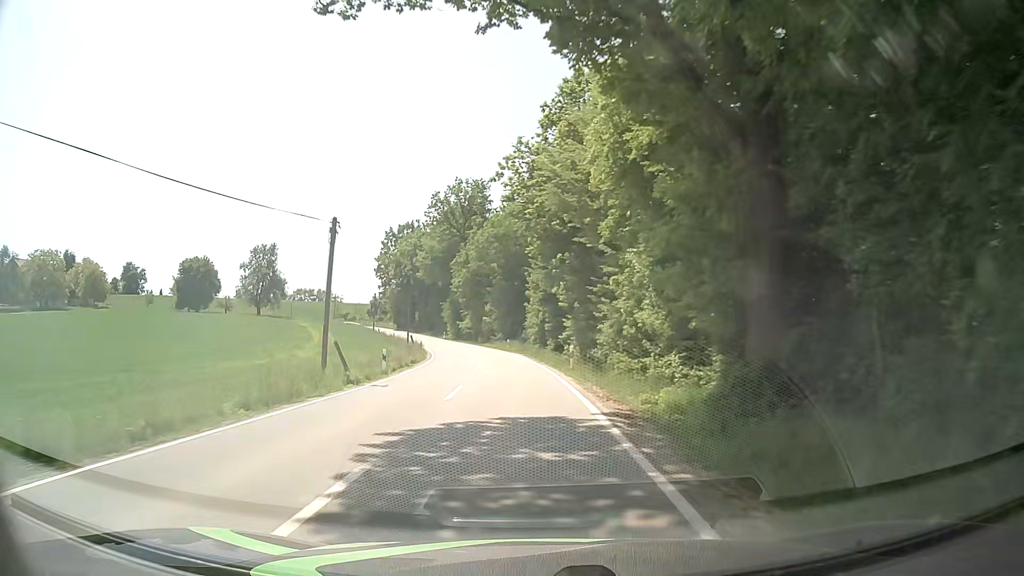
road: tertiary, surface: asphalt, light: Day
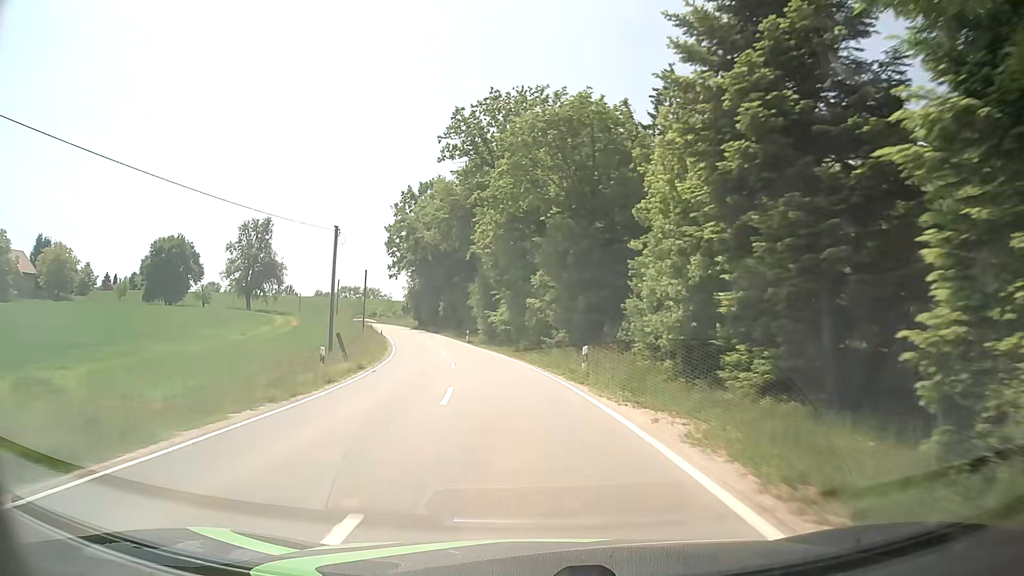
(-1.7, +38.9) m; -4°
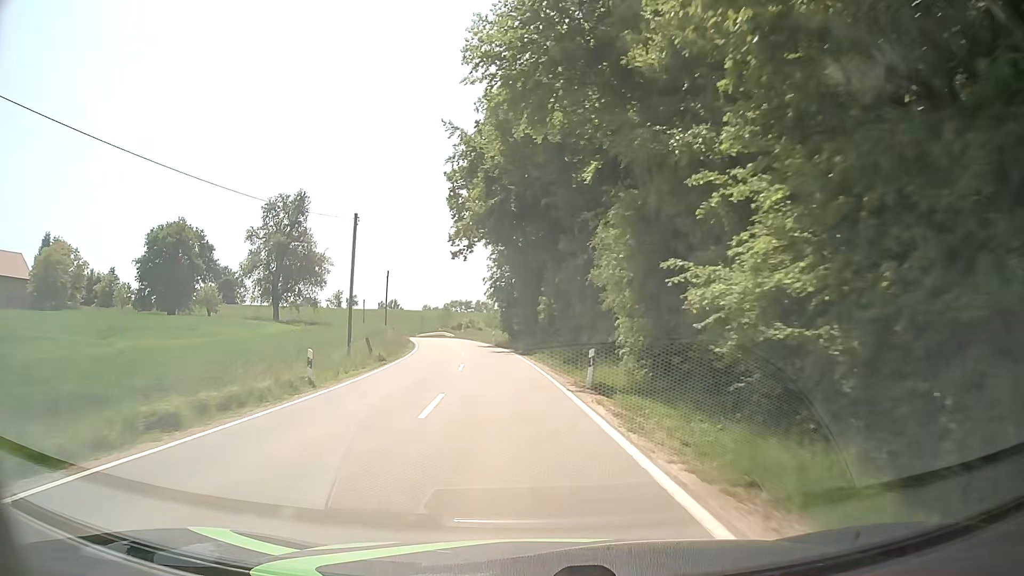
(-4.1, +38.8) m; -12°
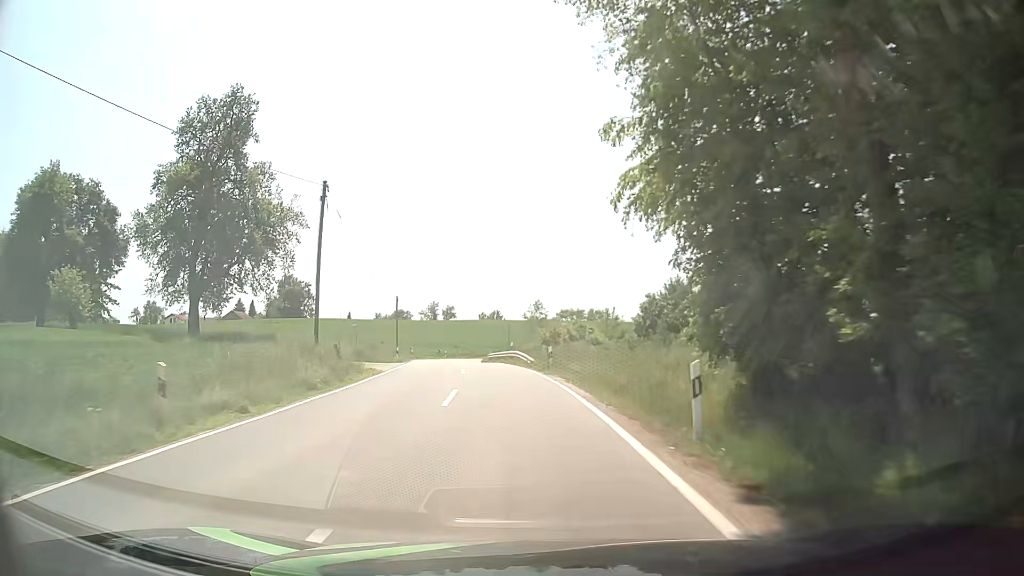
(-3.2, +46.8) m; -10°
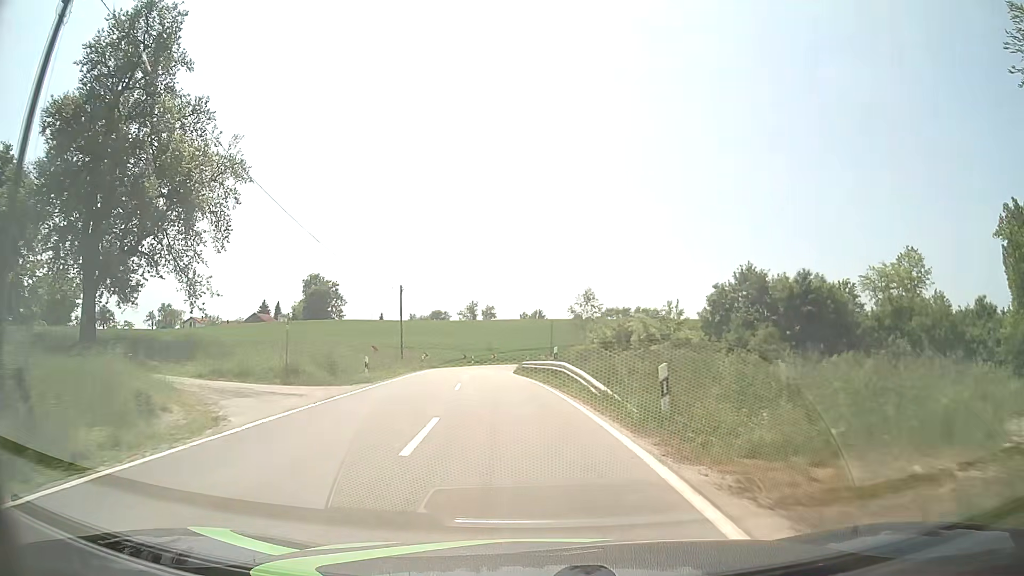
(-0.3, +17.1) m; -3°
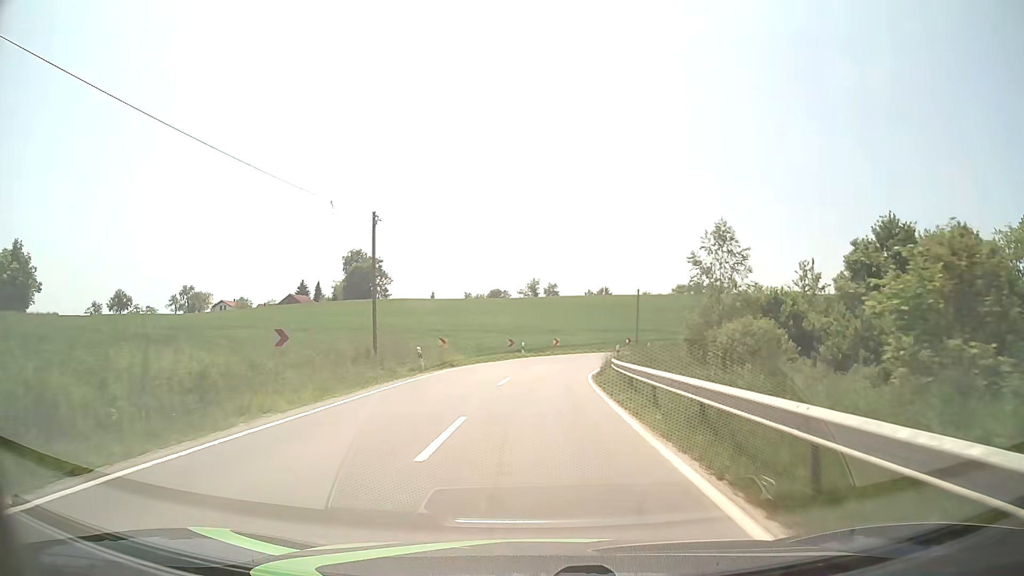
(-1.2, +24.6) m; -5°
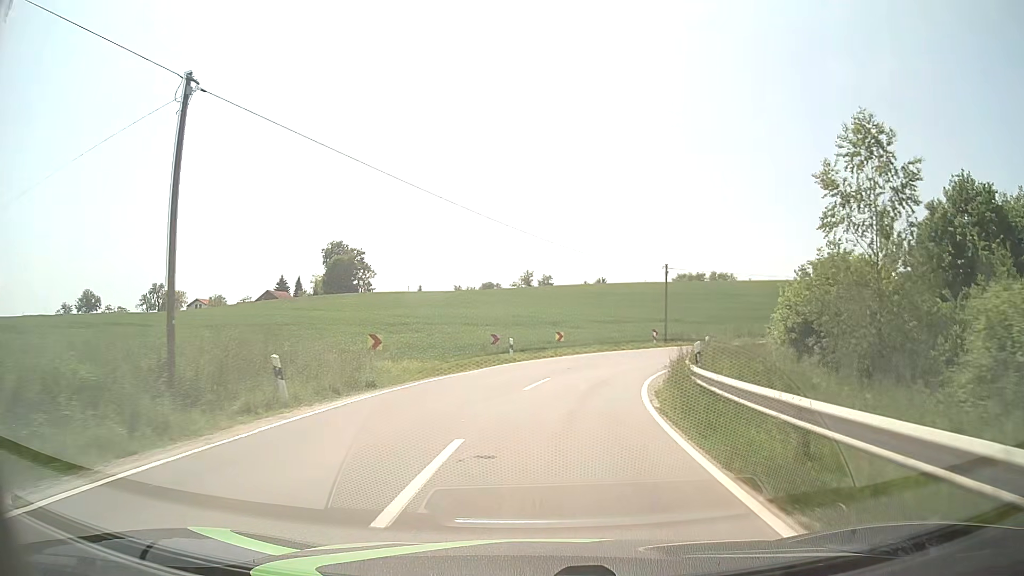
(0.0, +15.0) m; +1°
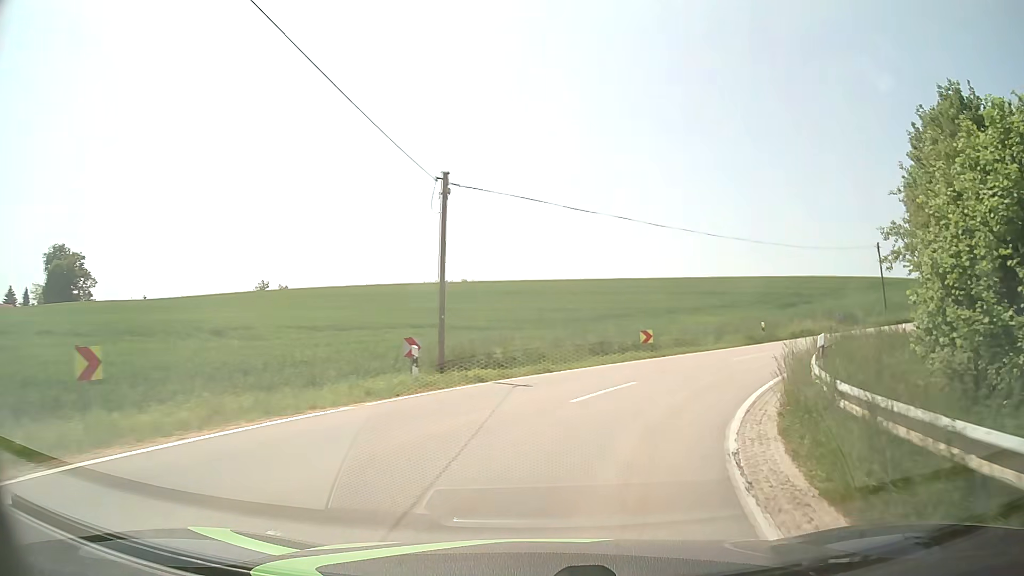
(+3.7, +27.2) m; +20°
(+1, +10) (+5, +19) (+11, +27) (+19, +34) (+27, +39) (+35, +45) (+44, +50) (+53, +55) (+61, +60) (+70, +65) m
